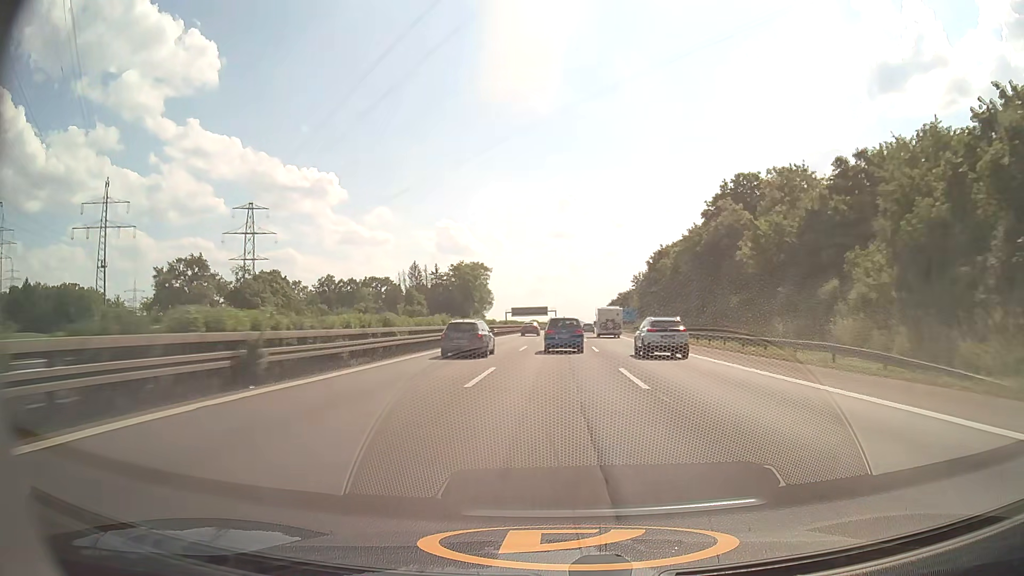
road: motorway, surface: asphalt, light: Day
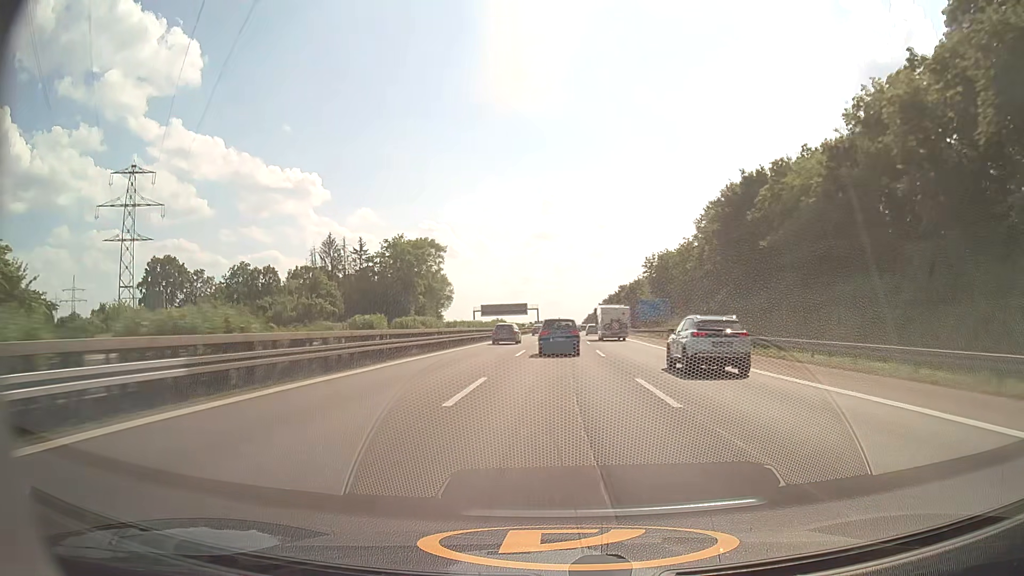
(+0.7, +57.8) m; +1°
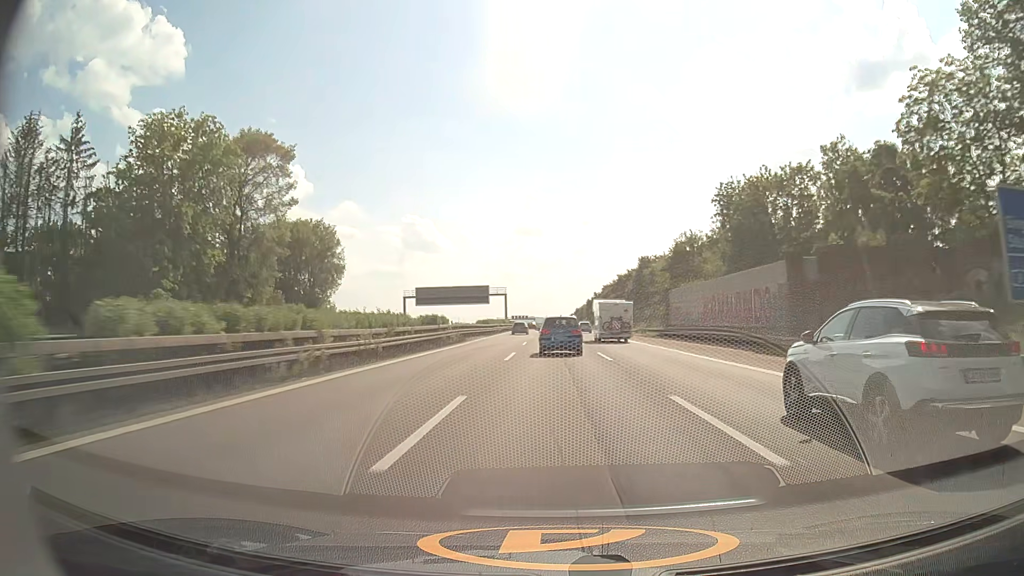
(+1.0, +76.5) m; +2°
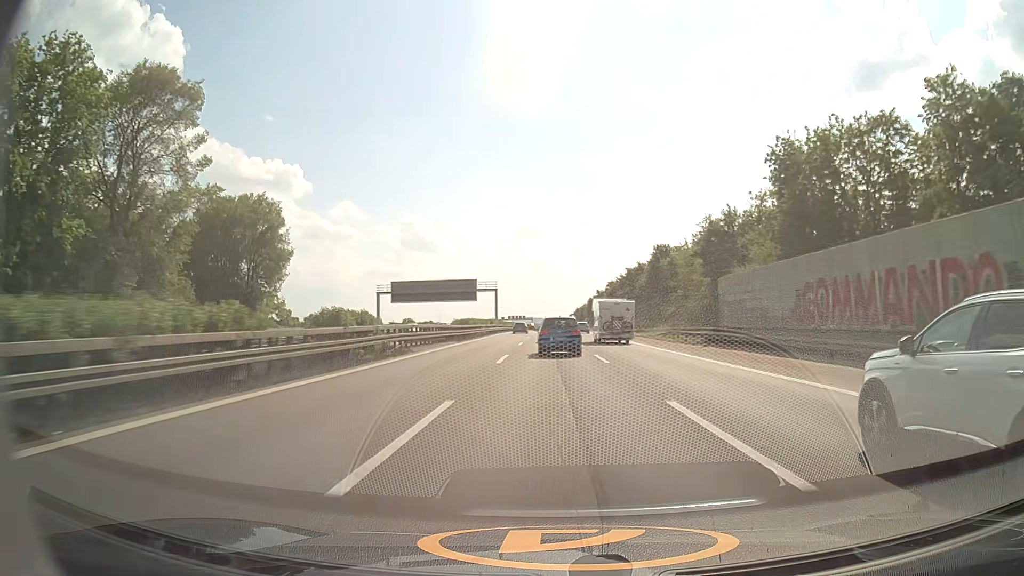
(0.0, +18.9) m; 0°
